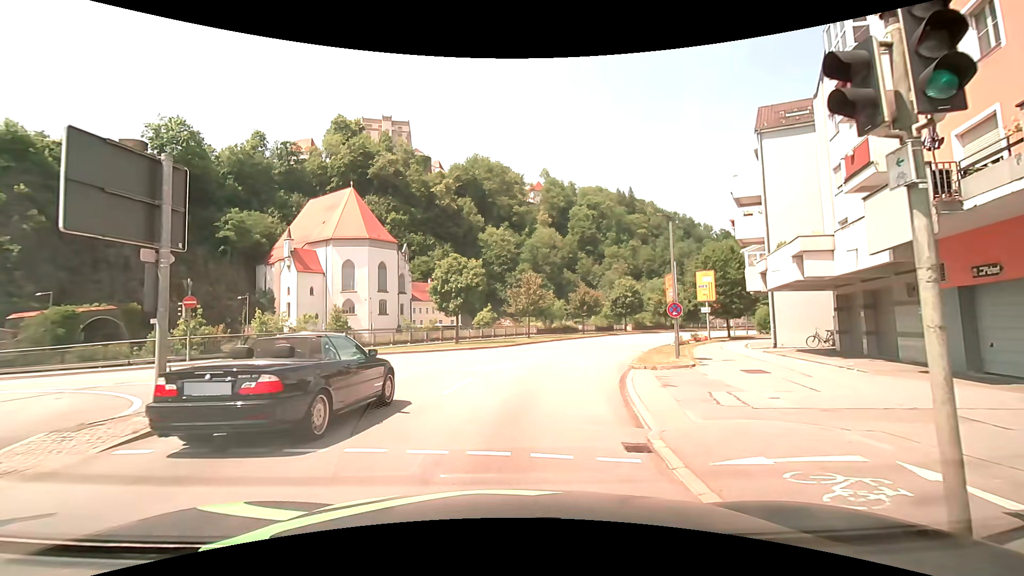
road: primary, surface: asphalt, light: Day
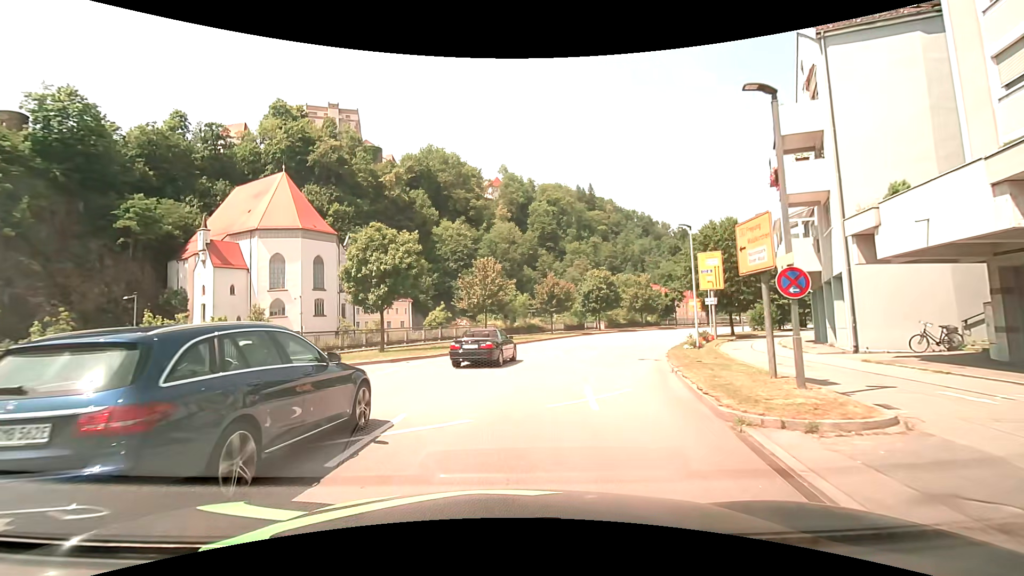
(+0.6, +11.8) m; +5°
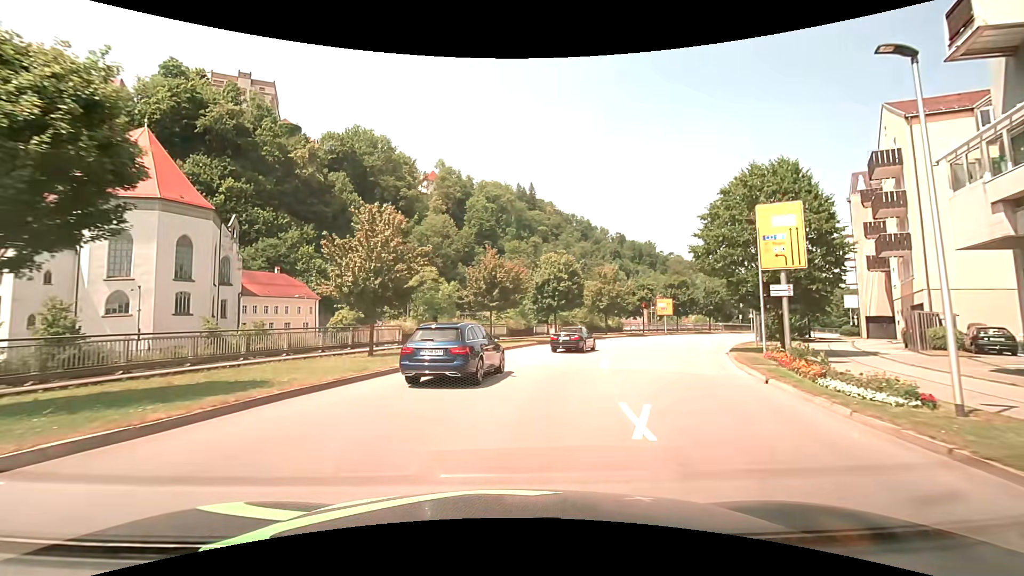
(+0.9, +18.1) m; +7°
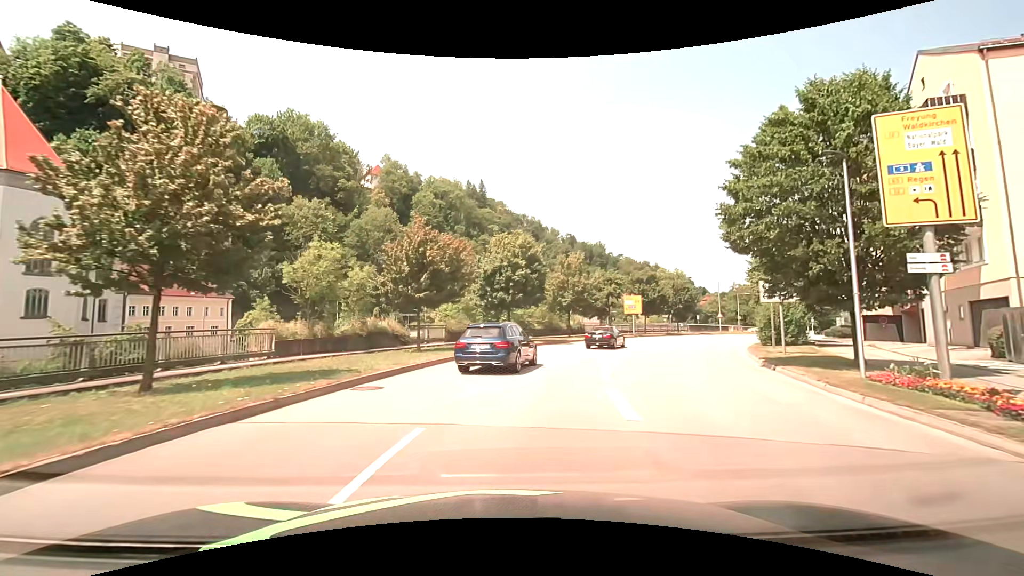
(+0.6, +10.2) m; +6°
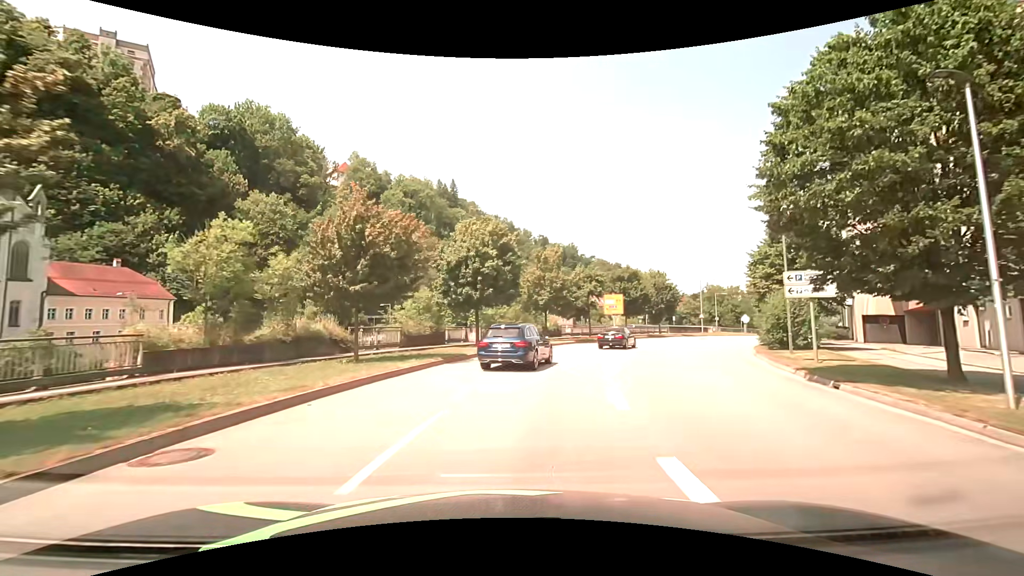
(+0.2, +5.3) m; +3°
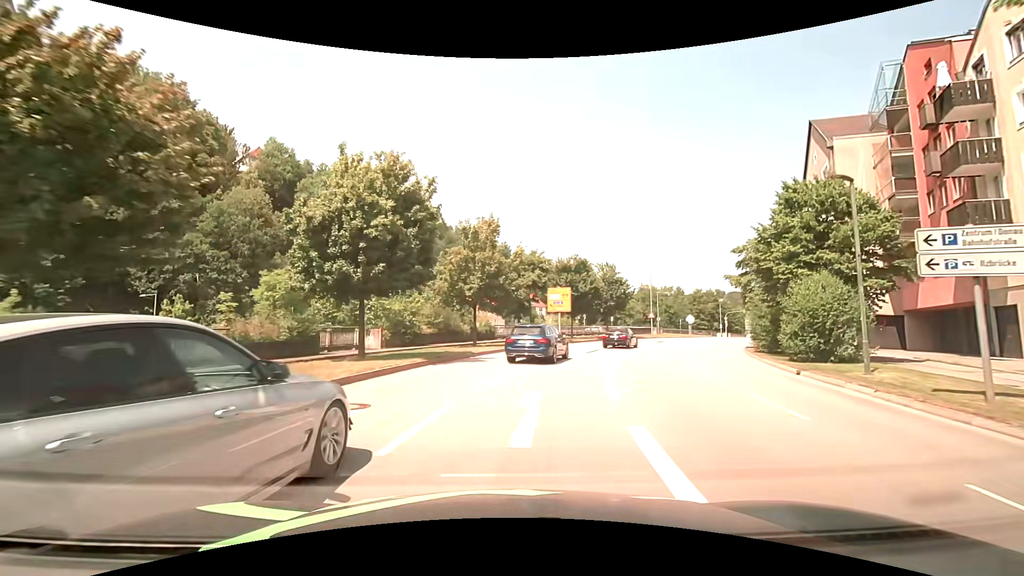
(+0.7, +10.8) m; +7°
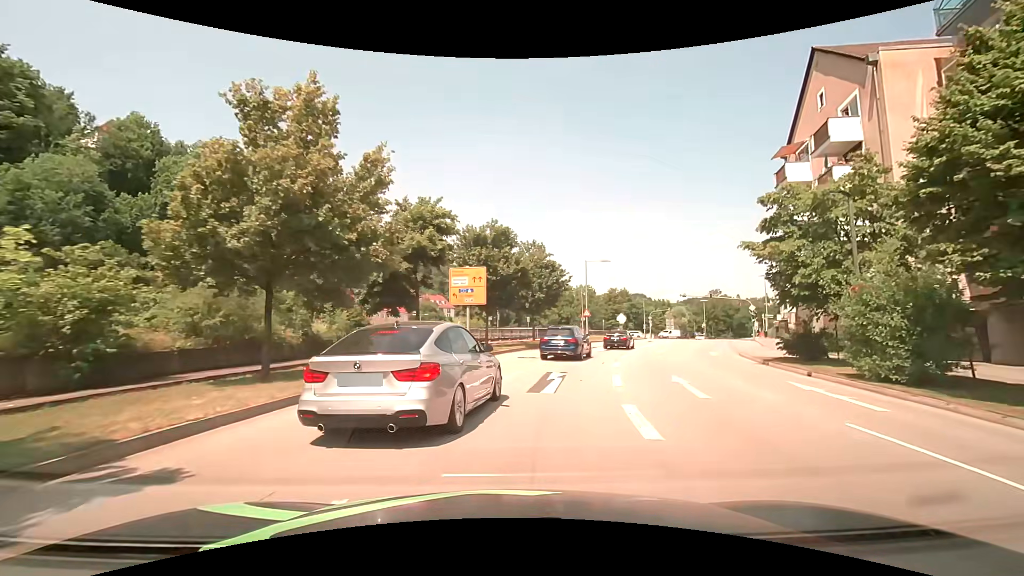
(+1.6, +15.9) m; +11°
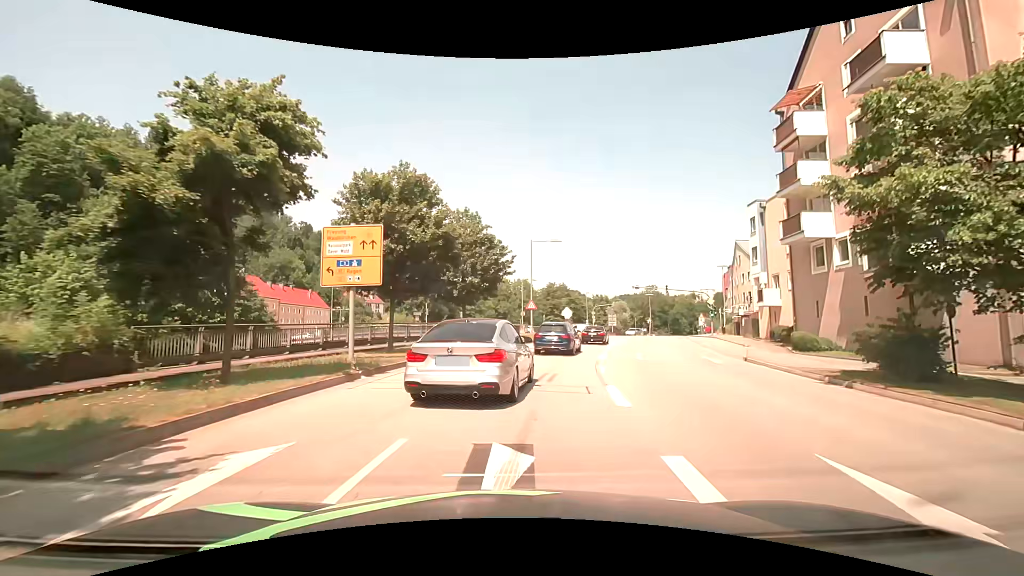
(+0.6, +9.8) m; +7°
(+1, +10) (+2, +20) (+4, +30) (+7, +39) (+9, +49) (+12, +59) (+13, +68) (+9, +77) (0, +82) (-10, +84) m
